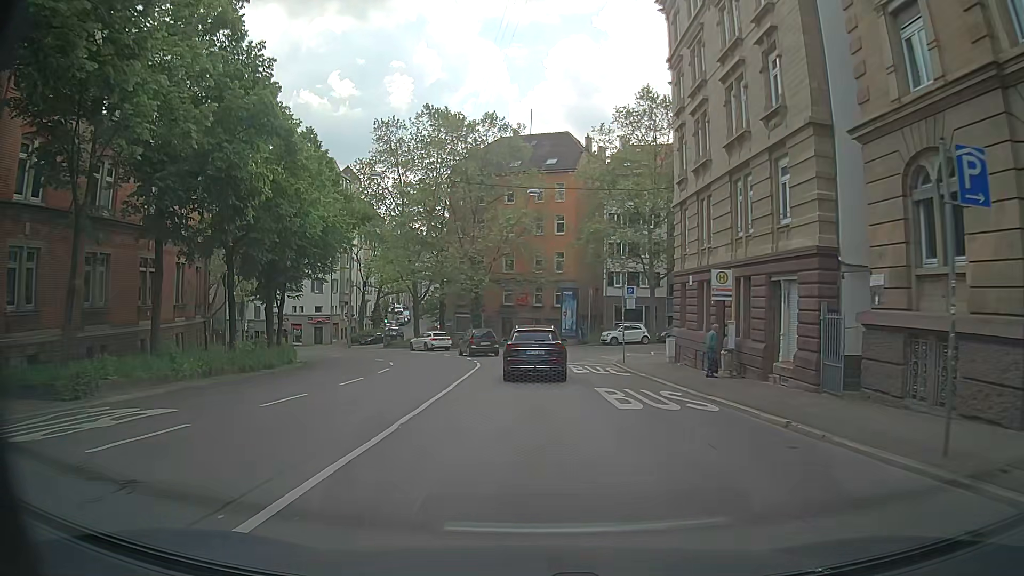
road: secondary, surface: asphalt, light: Day
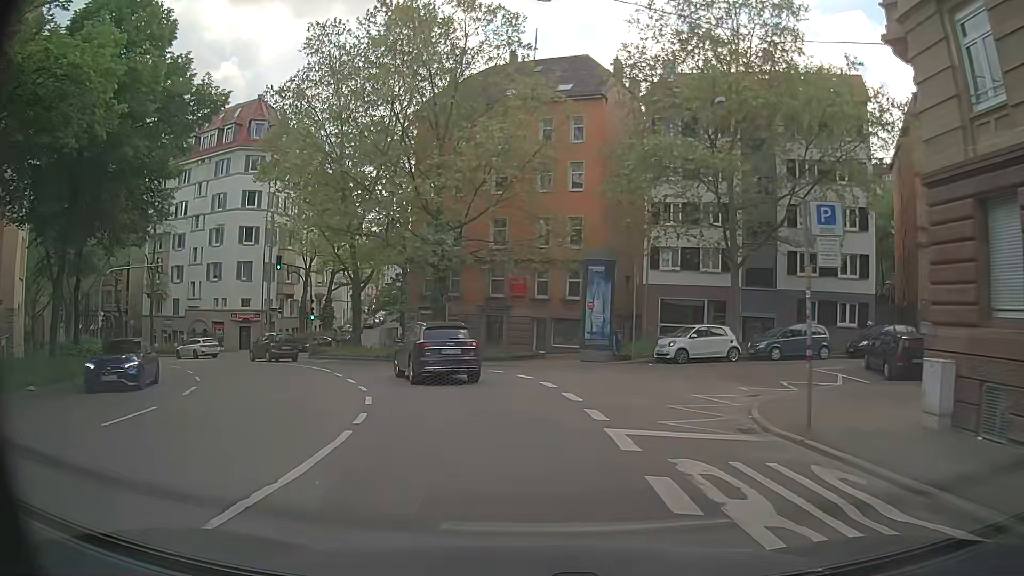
(-0.1, +22.2) m; 0°
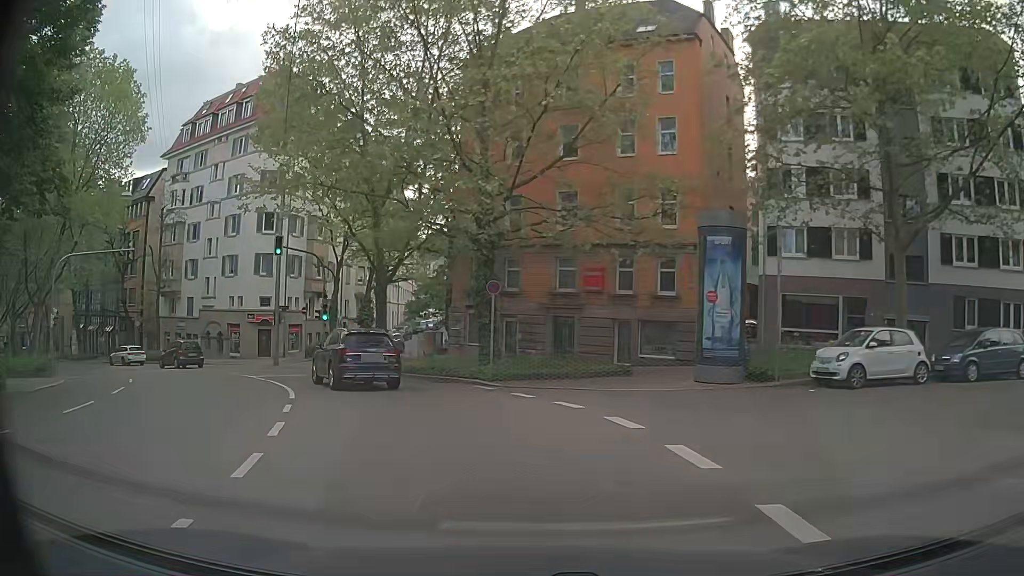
(-0.5, +10.2) m; -7°
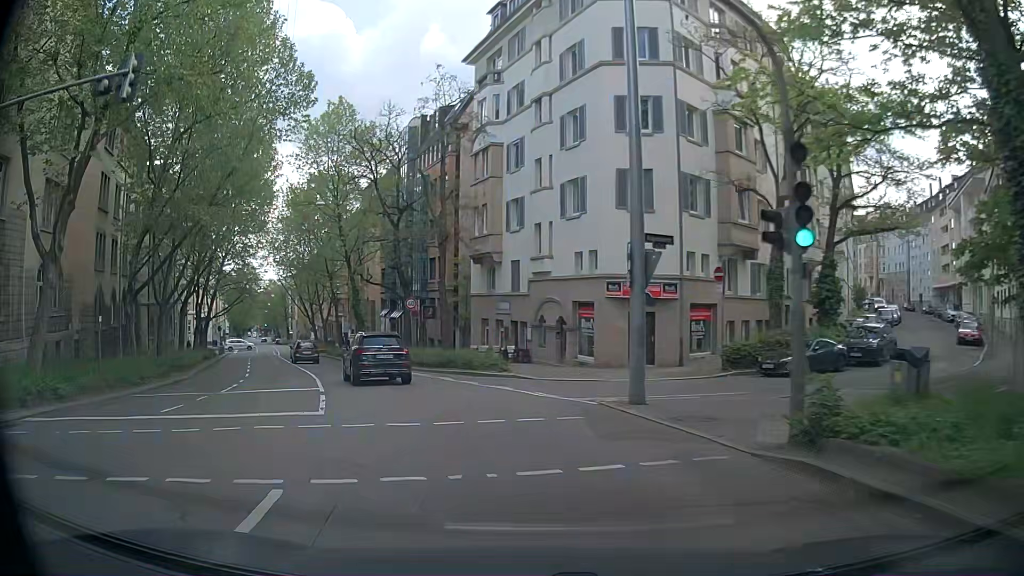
(-7.2, +24.8) m; -33°
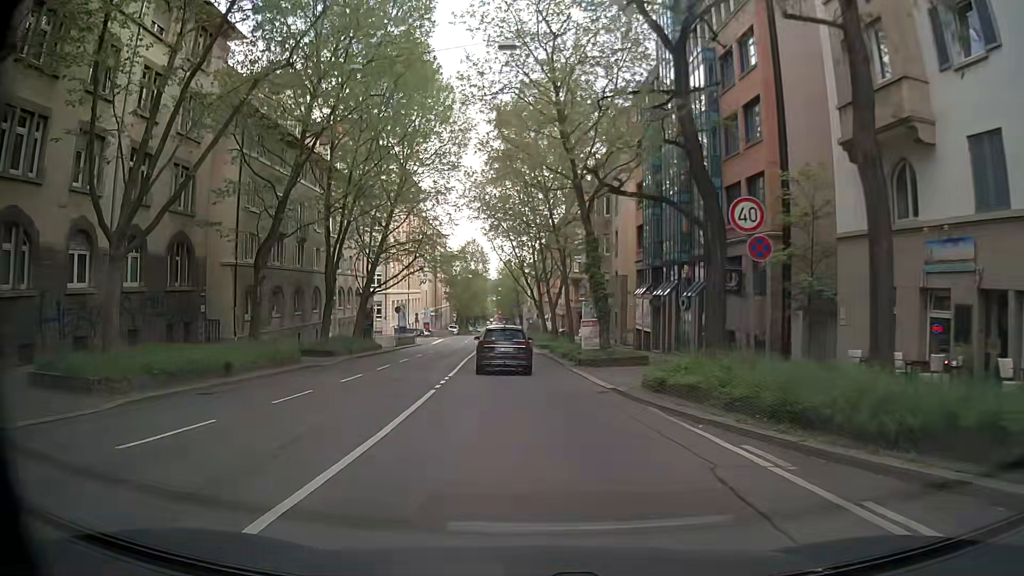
(-5.7, +23.0) m; -23°
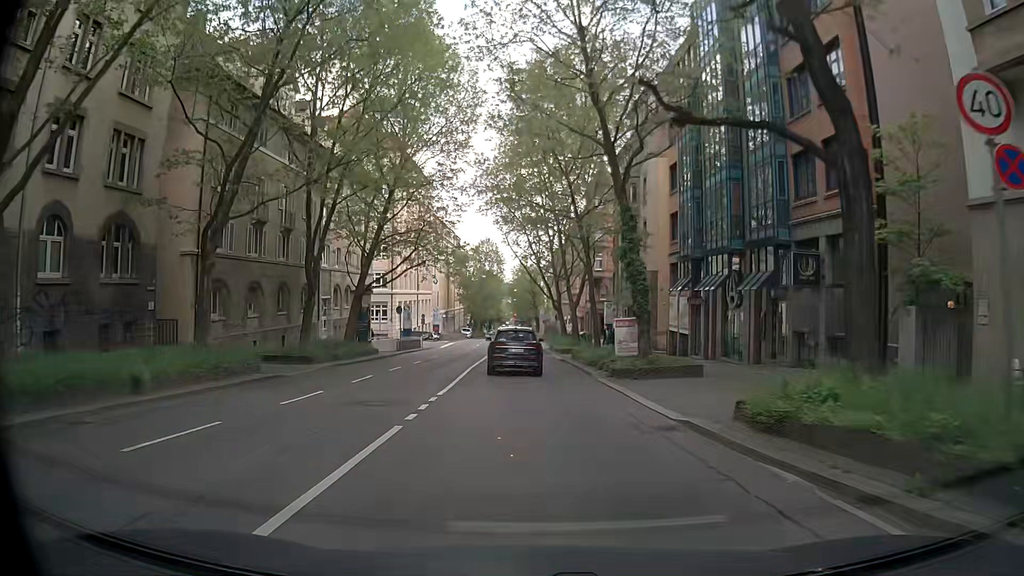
(-0.1, +6.1) m; -2°
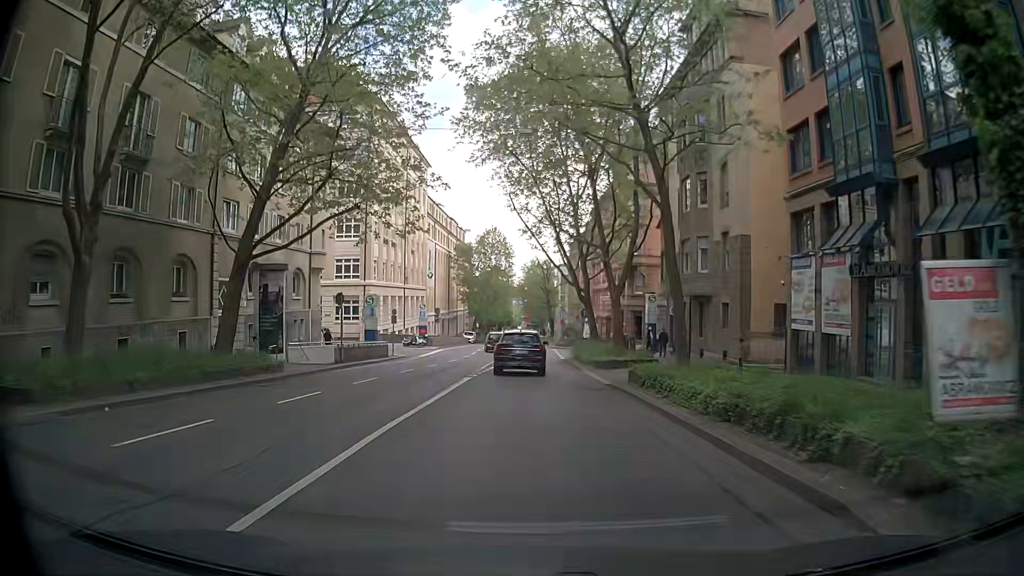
(+0.1, +18.4) m; 0°
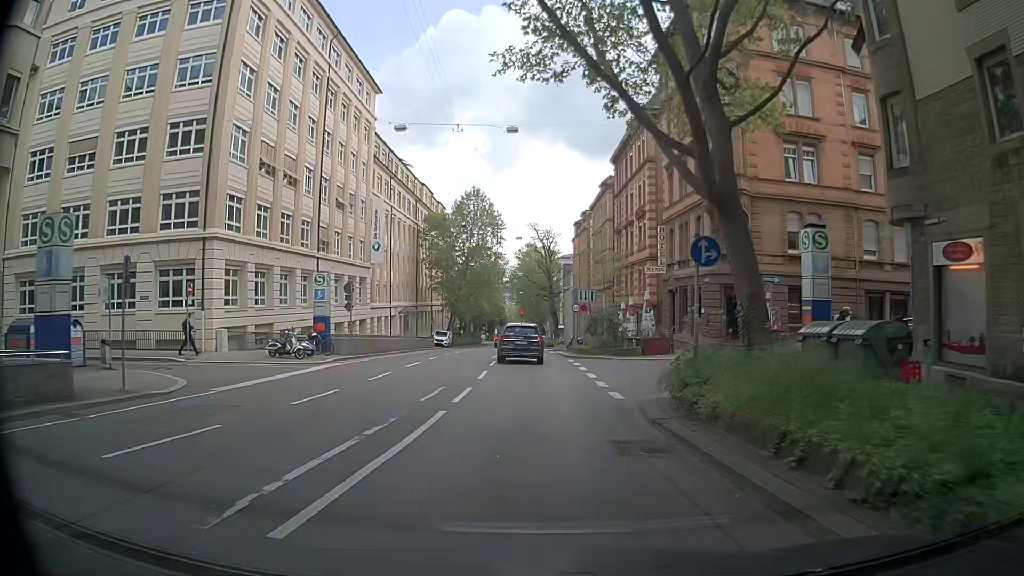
(-0.2, +30.7) m; +1°
(0, +10) (0, +20) (-1, +30) (-1, +40) (-1, +50) (-1, +60) (-2, +70) (-2, +80) (-2, +90) (-2, +100) m
